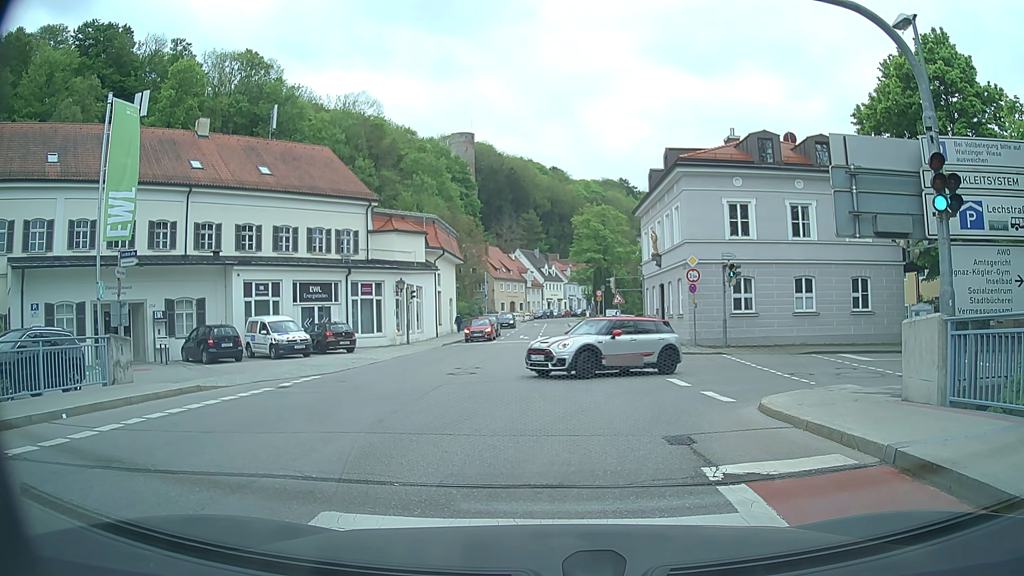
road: residential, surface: asphalt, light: Day
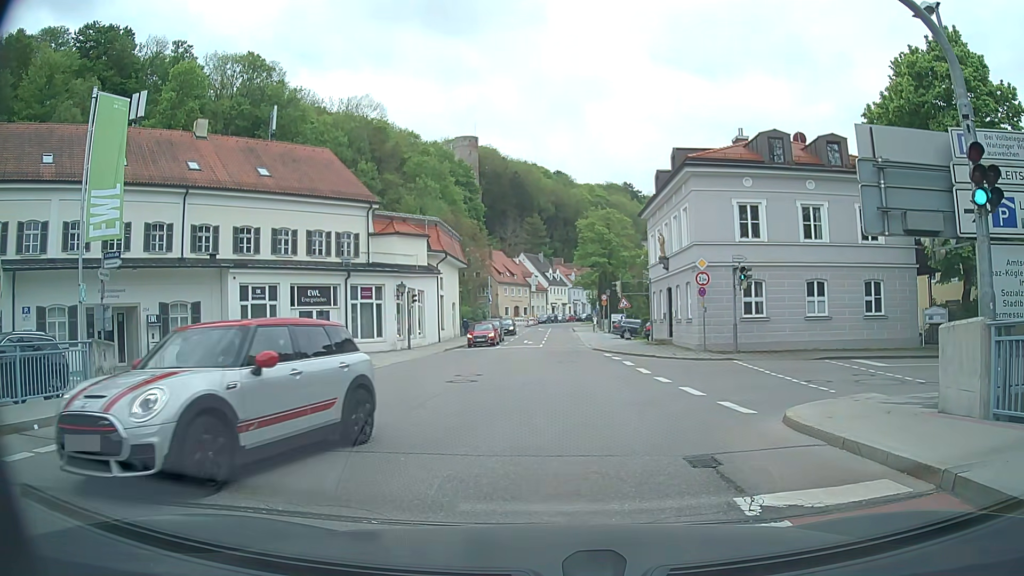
(0.0, +1.0) m; -2°
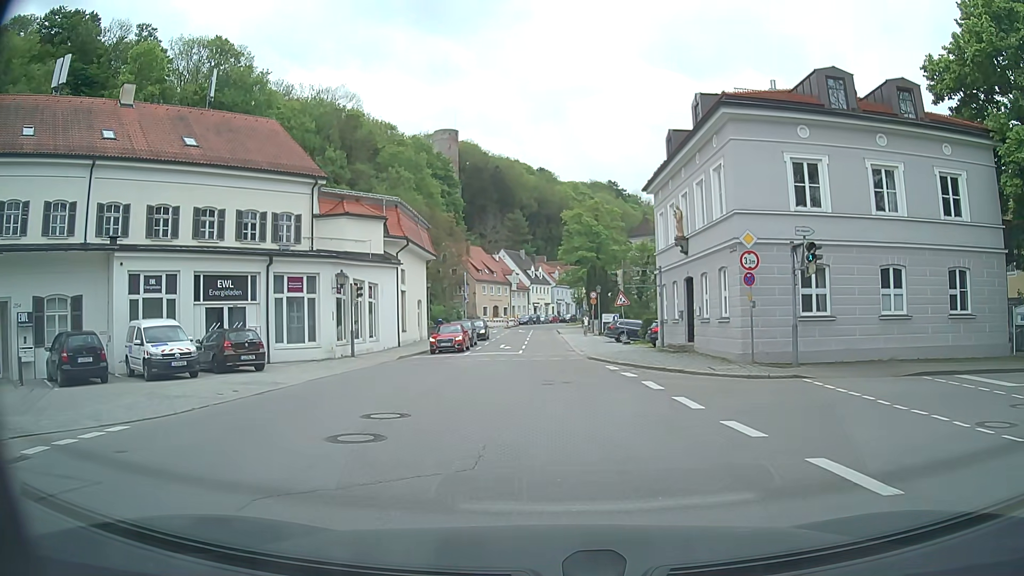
(+0.1, +8.7) m; +2°
(0, +10) (0, +20) (0, +30) (0, +40) (0, +50) (0, +60) (0, +70) (0, +80) (+1, +90) (+3, +100) m
